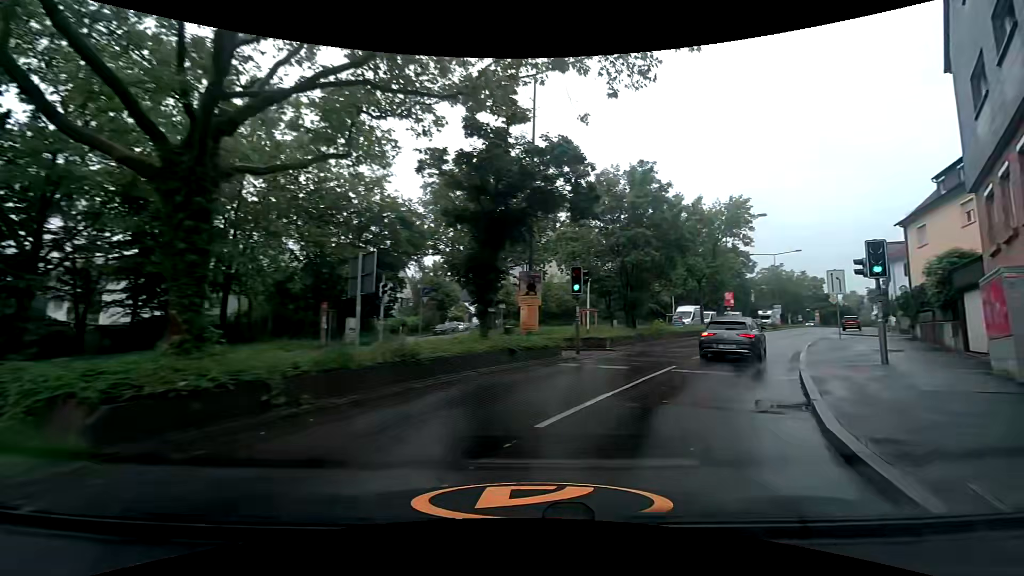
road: secondary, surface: asphalt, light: Day
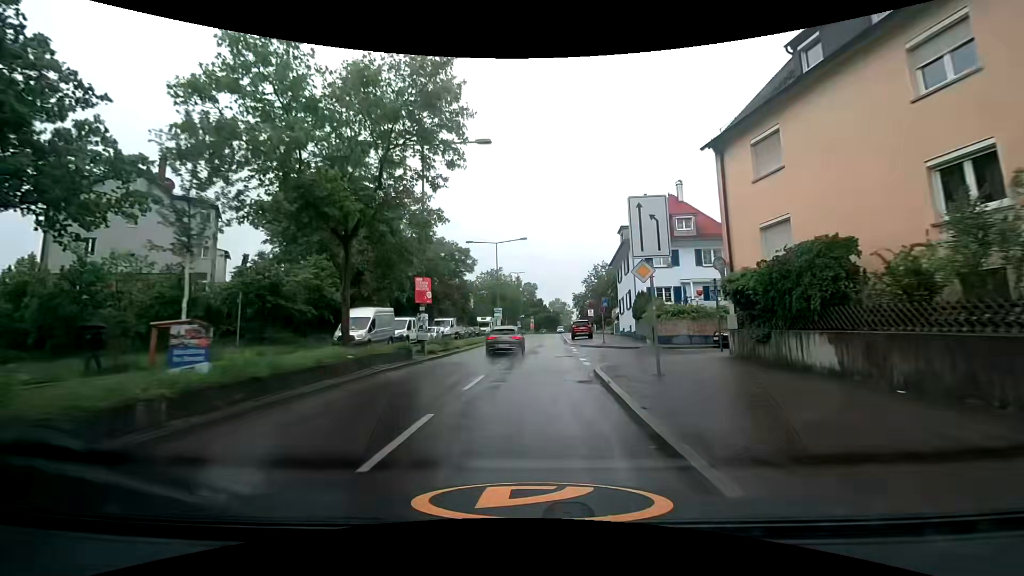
(+10.2, +22.5) m; +31°
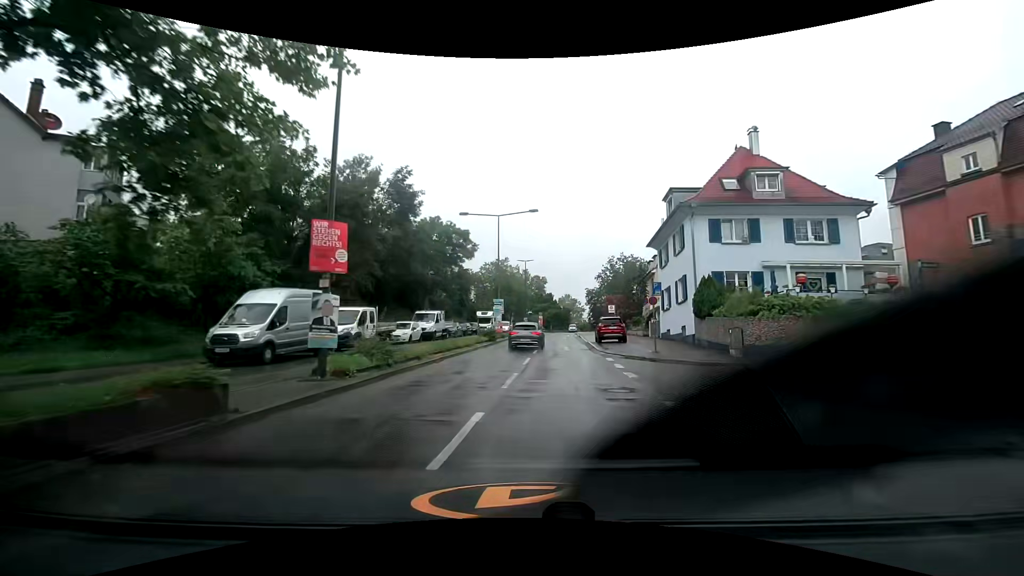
(0.0, +12.2) m; 0°
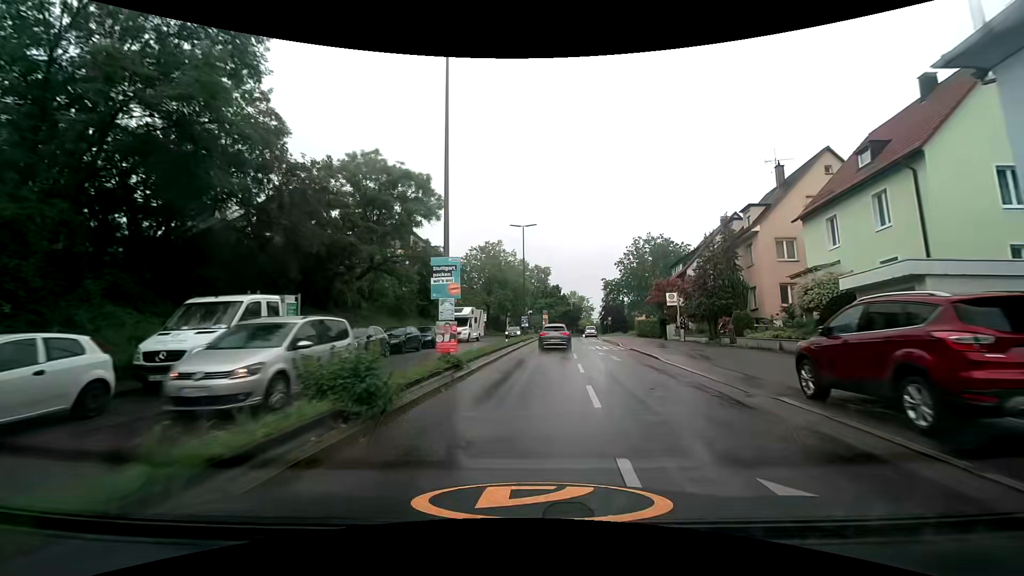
(-0.1, +26.6) m; -1°
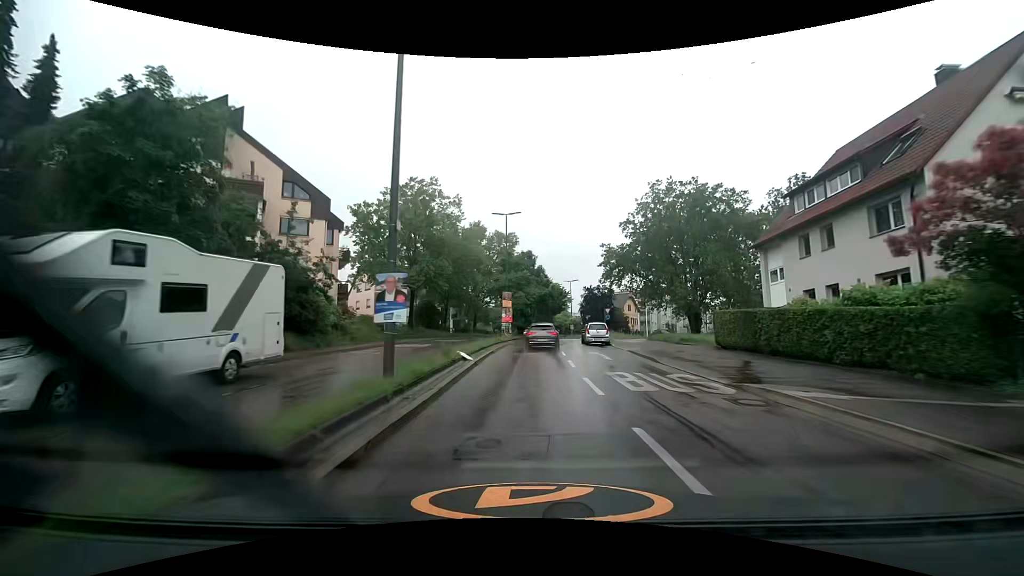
(+1.8, +34.6) m; +4°
